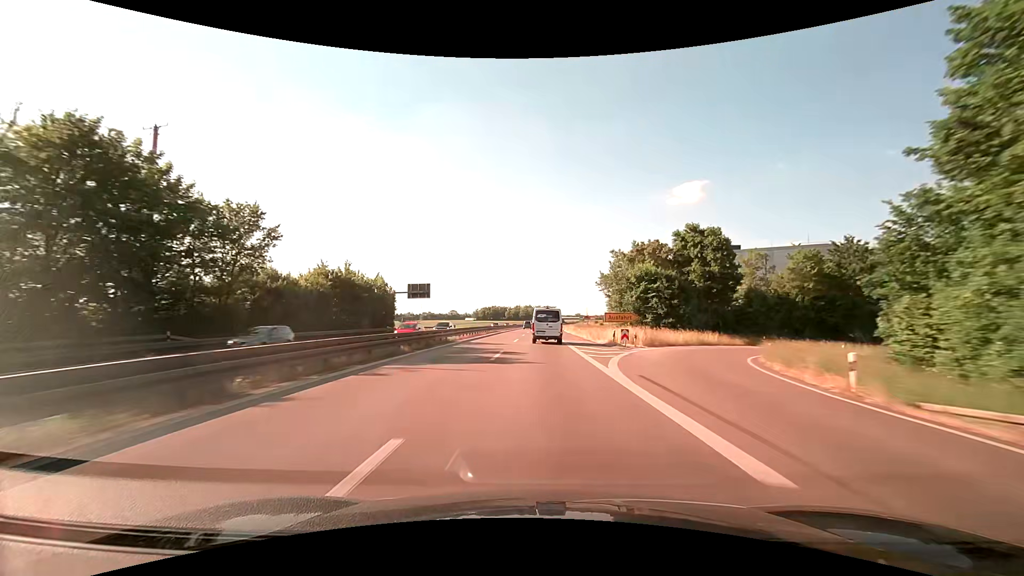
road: trunk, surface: asphalt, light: Day
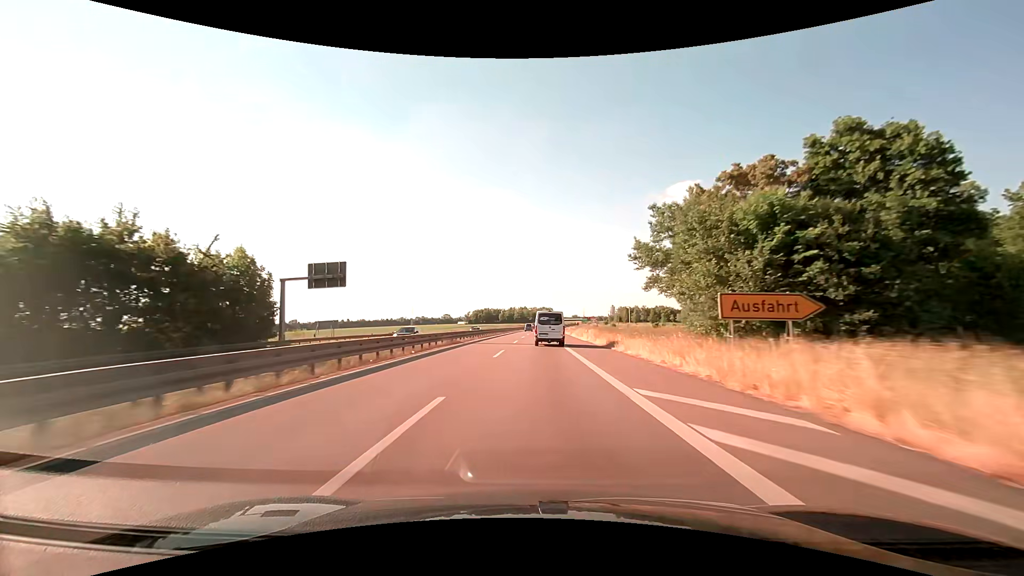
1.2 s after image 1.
(+0.2, +32.3) m; +1°
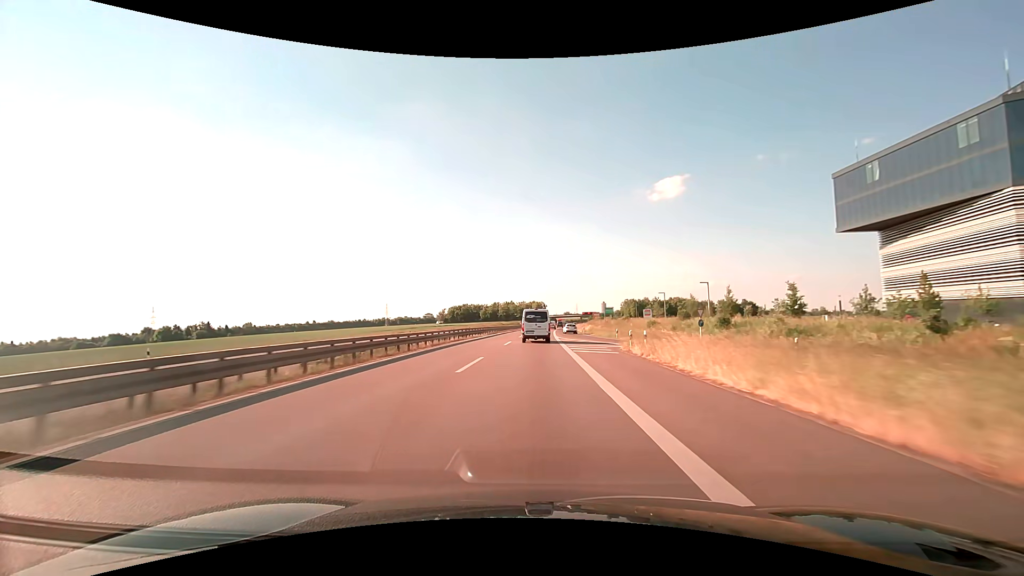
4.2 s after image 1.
(+0.7, +79.1) m; +1°
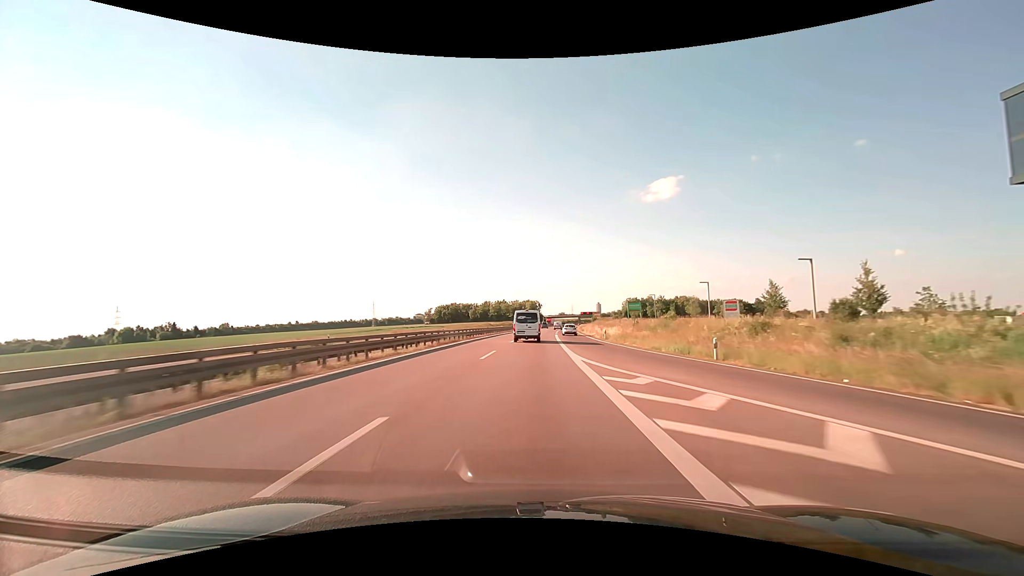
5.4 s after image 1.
(+0.1, +30.4) m; +1°
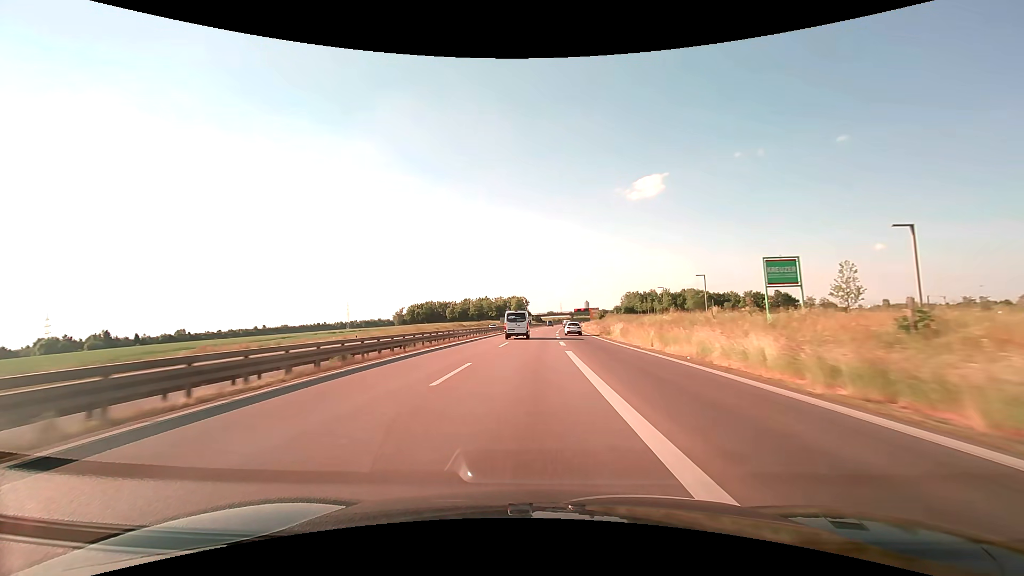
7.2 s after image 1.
(+0.5, +43.8) m; +2°
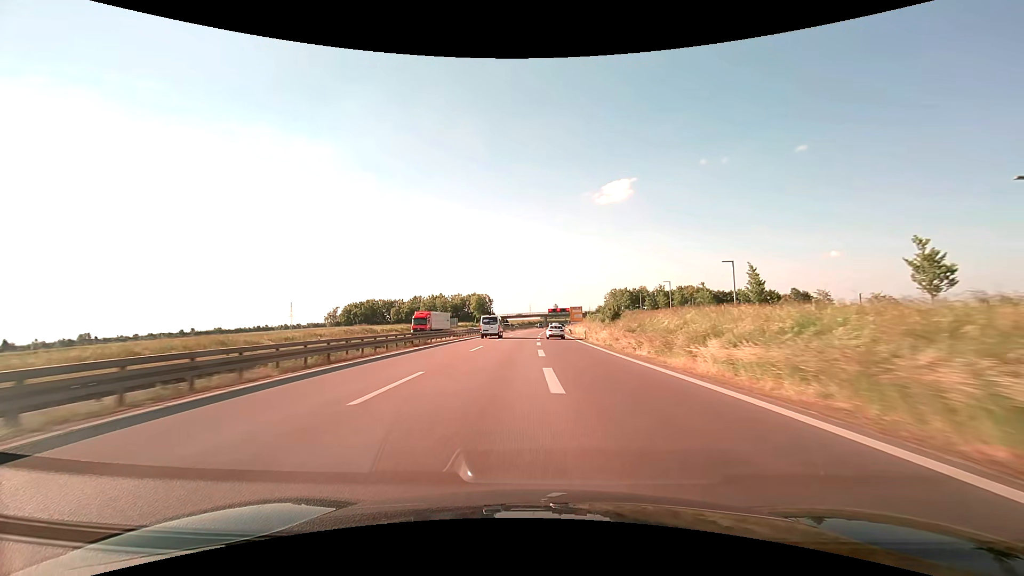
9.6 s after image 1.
(+1.3, +56.1) m; +3°
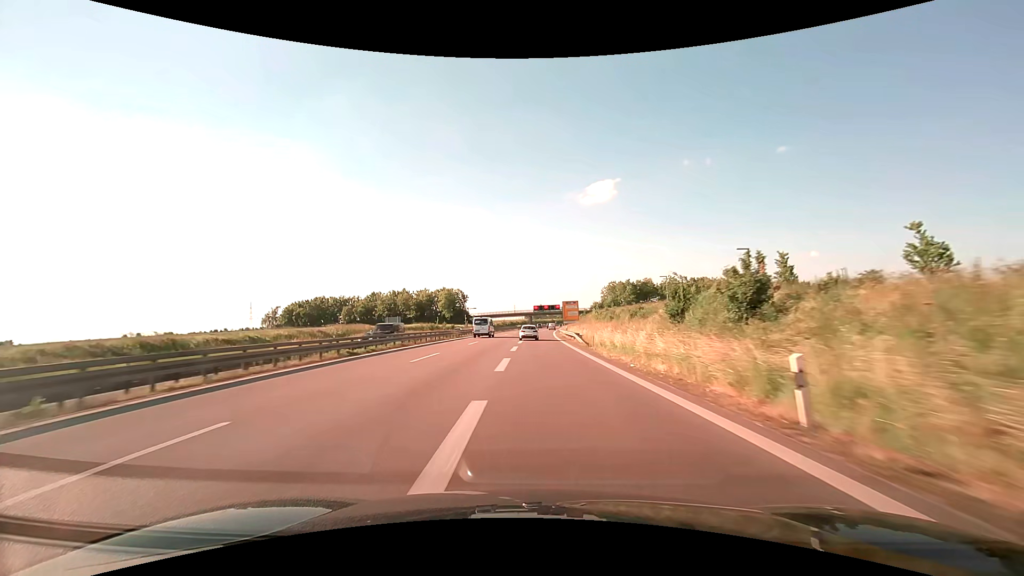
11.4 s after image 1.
(+0.9, +43.3) m; +2°
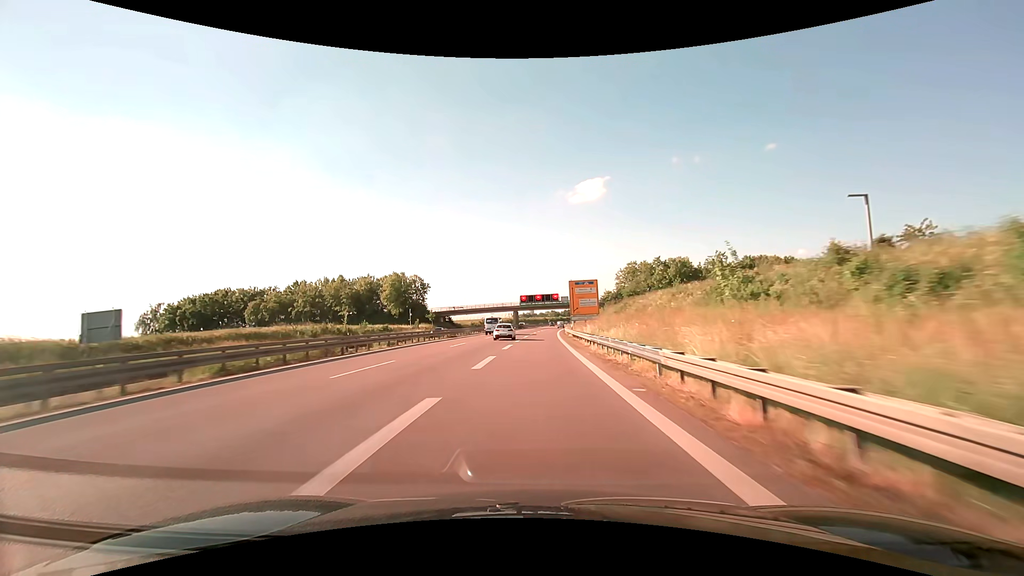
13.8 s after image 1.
(+0.4, +60.0) m; +1°
(0, +10) (0, +20) (0, +30) (0, +40) (+1, +50) (+1, +60) (+1, +70) (+2, +80) (+2, +90) (+3, +100) m
